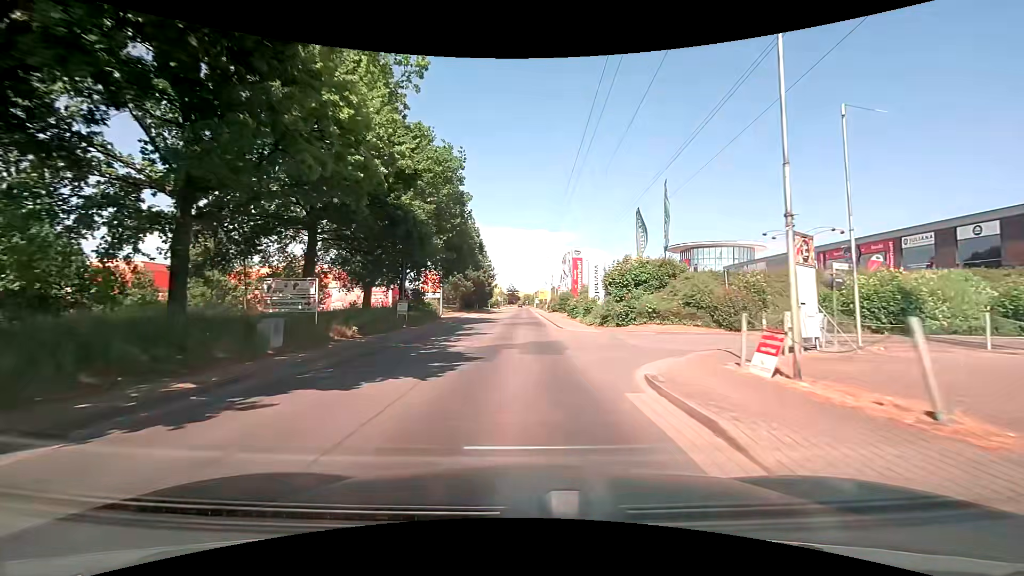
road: residential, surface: asphalt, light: Day
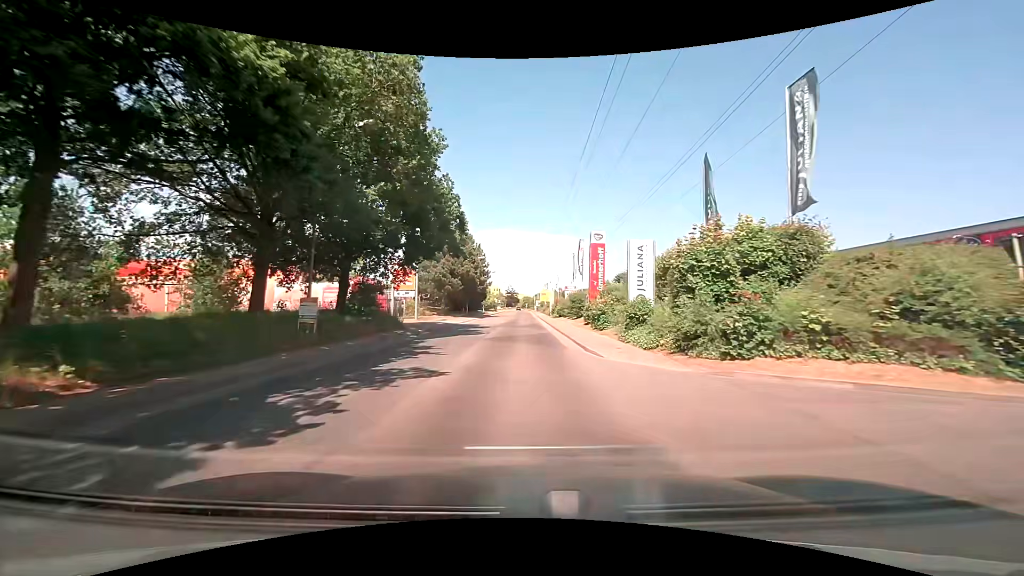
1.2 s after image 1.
(0.0, +13.4) m; 0°
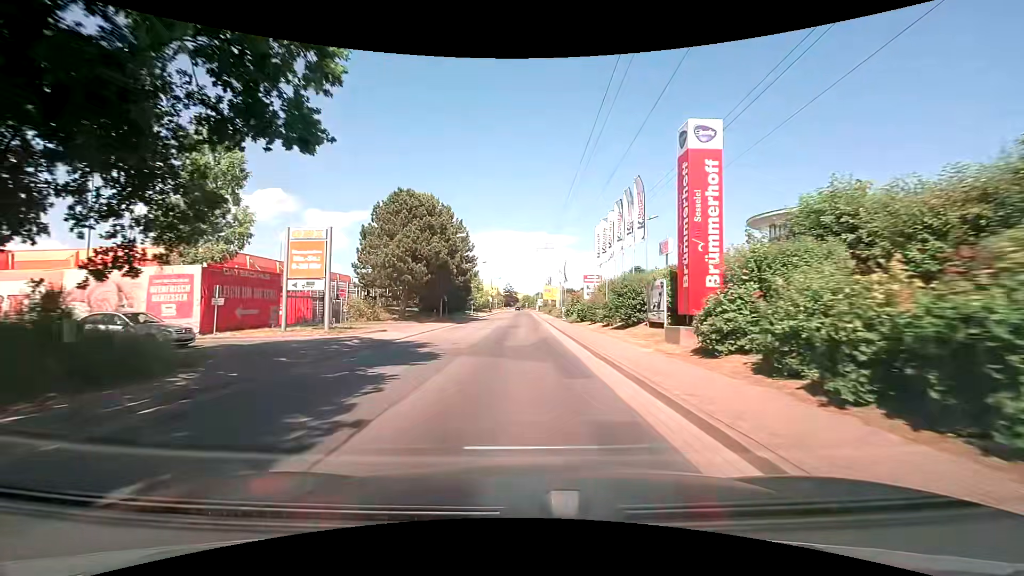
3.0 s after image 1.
(+0.1, +20.8) m; +1°
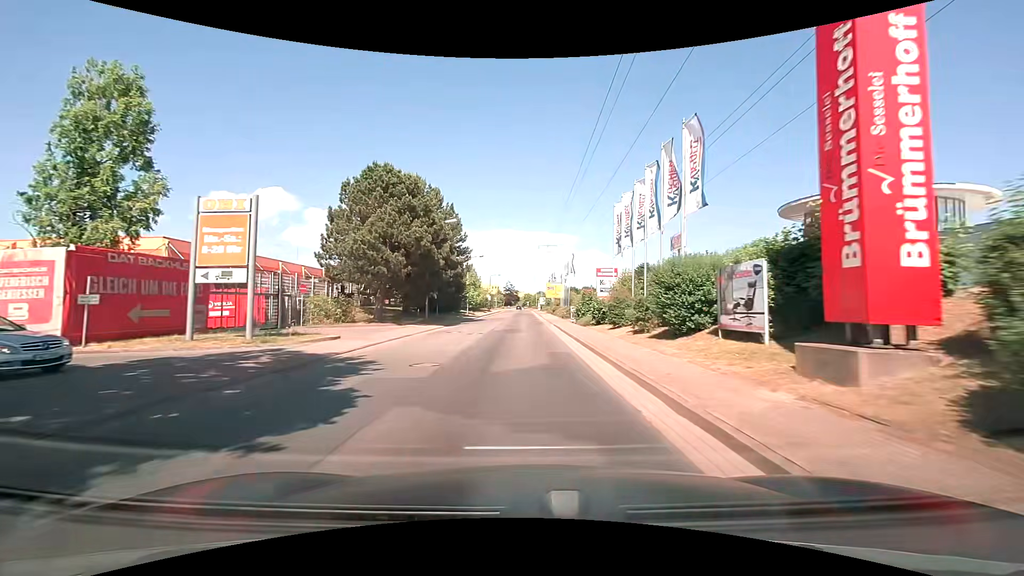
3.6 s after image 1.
(-0.1, +7.2) m; -1°
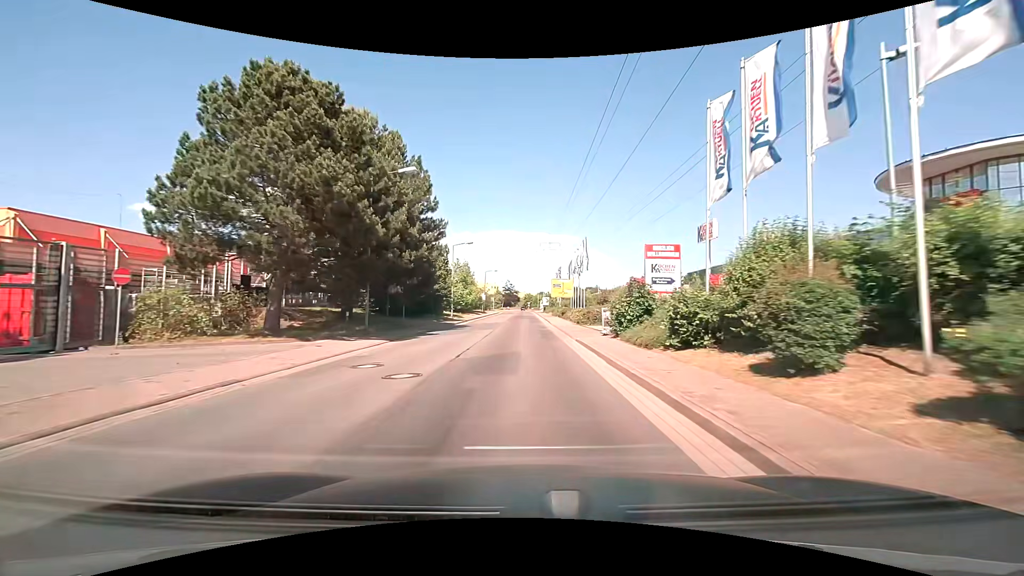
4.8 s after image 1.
(0.0, +14.7) m; 0°
